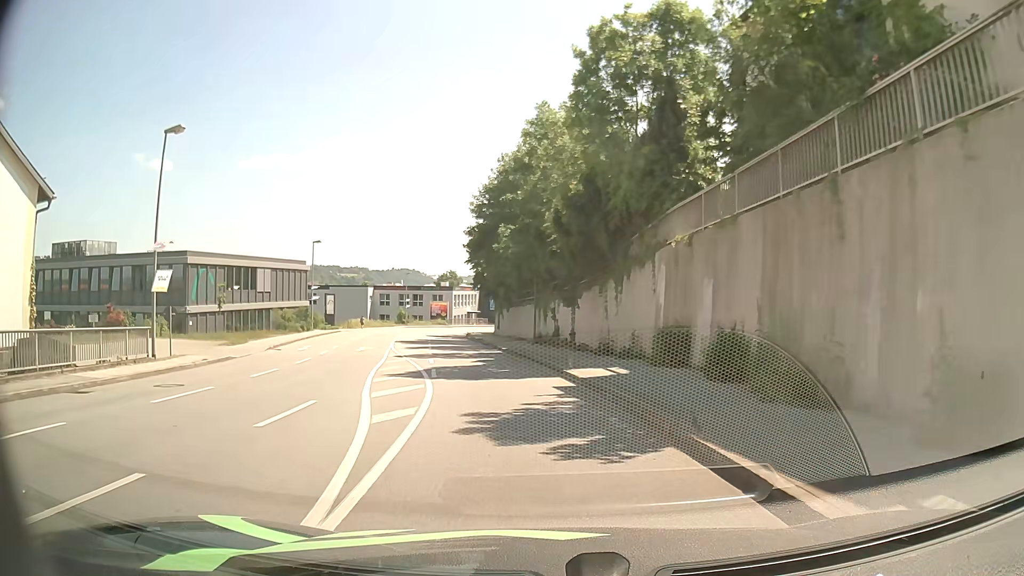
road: tertiary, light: Day
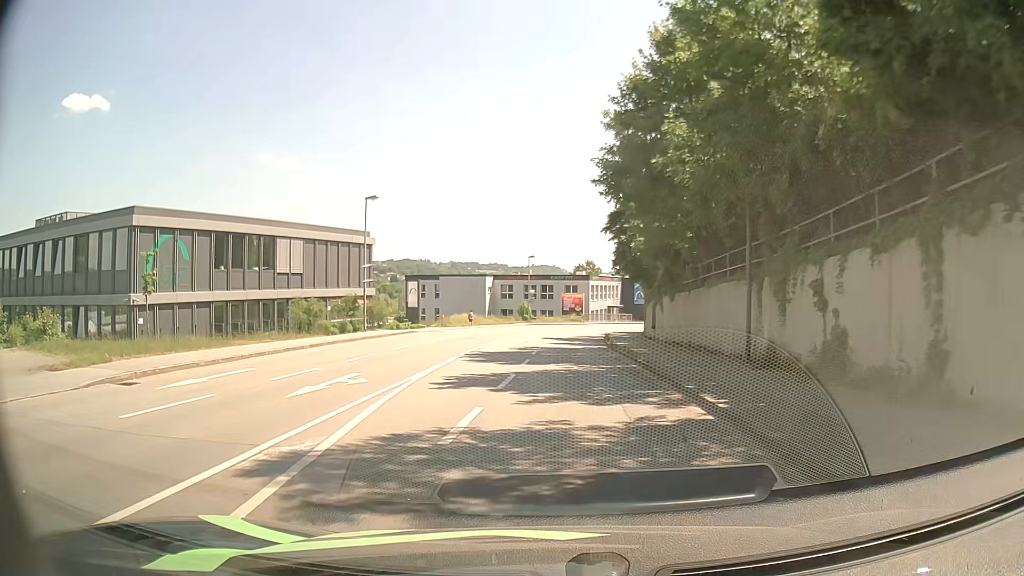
(-2.3, +21.6) m; -13°
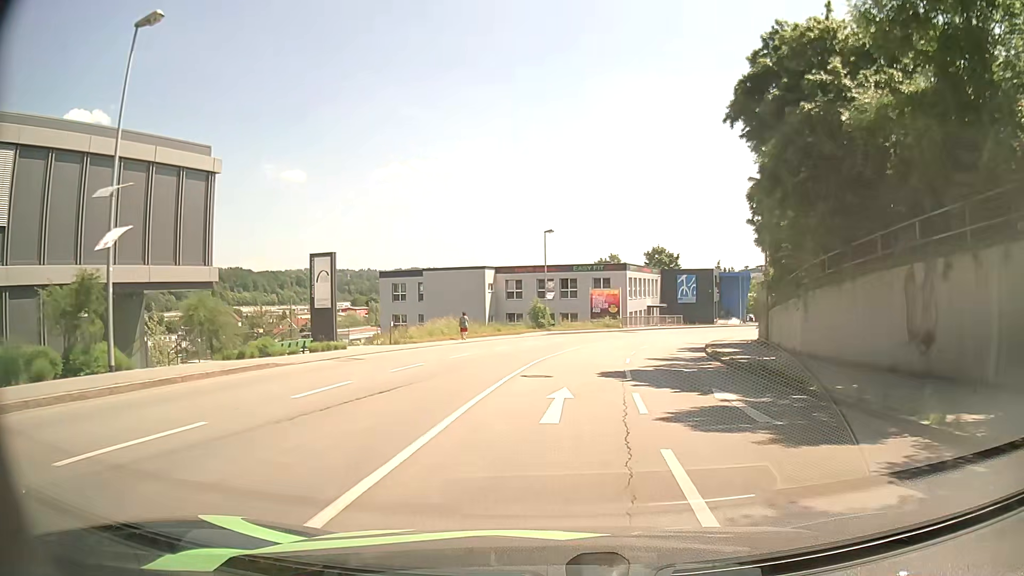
(-1.2, +27.1) m; -1°
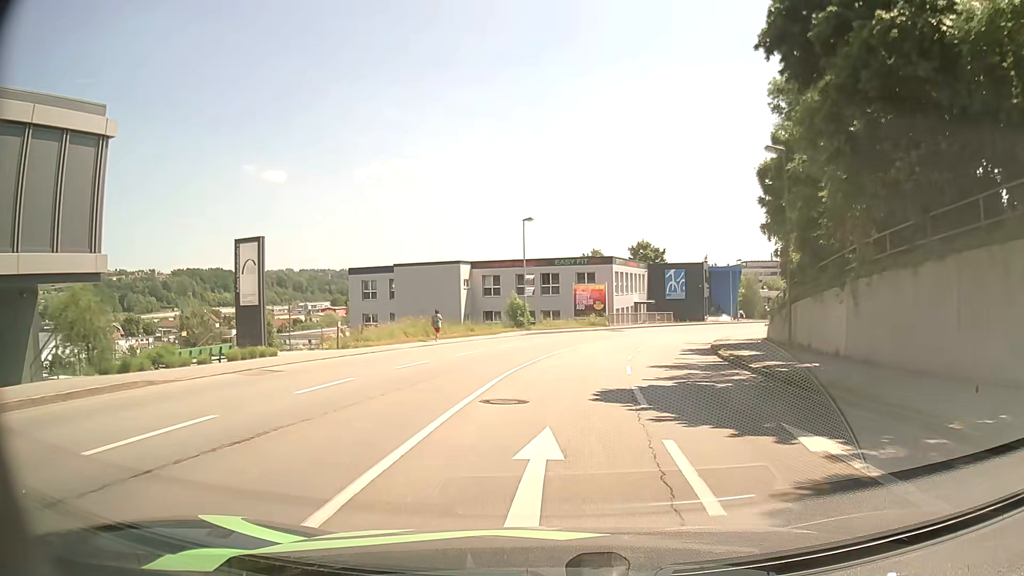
(+0.1, +5.4) m; +2°
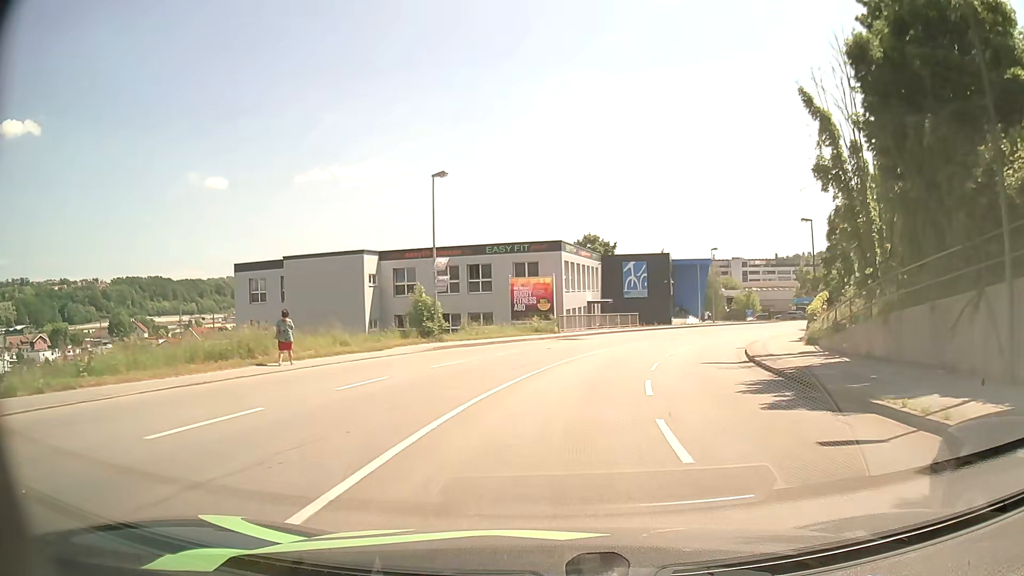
(+0.6, +16.3) m; +4°
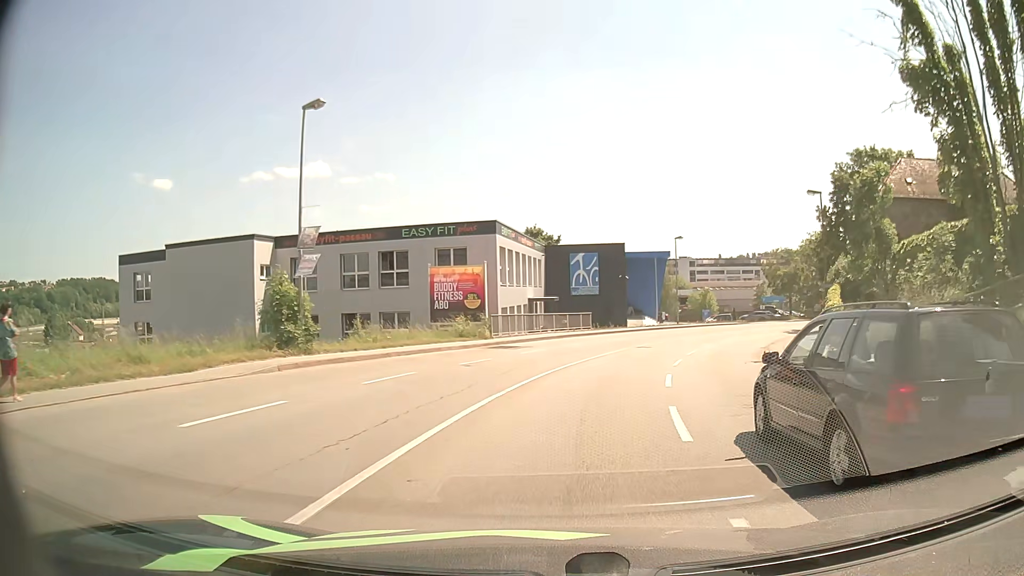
(+0.6, +10.9) m; +6°
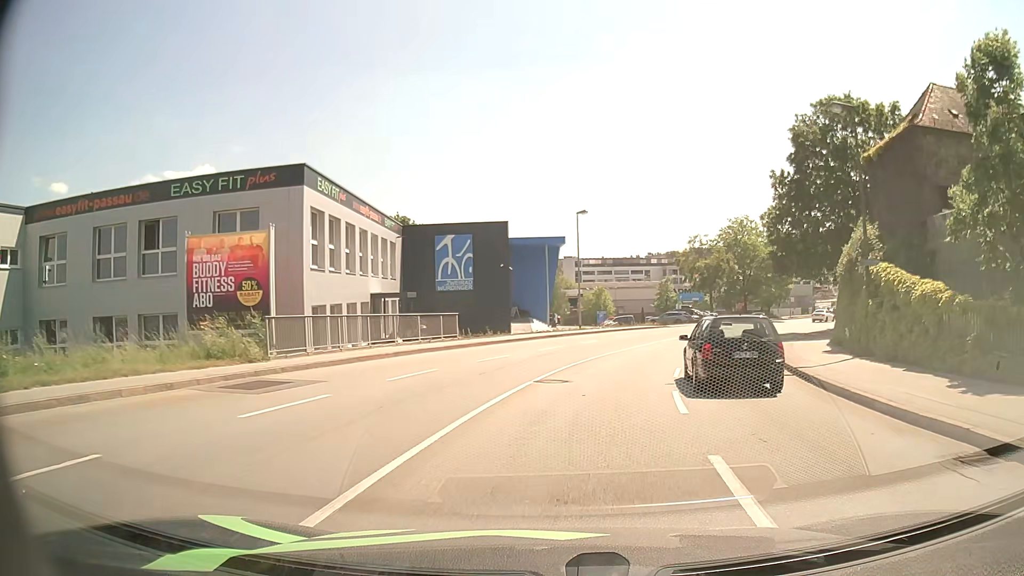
(+1.3, +16.0) m; +10°
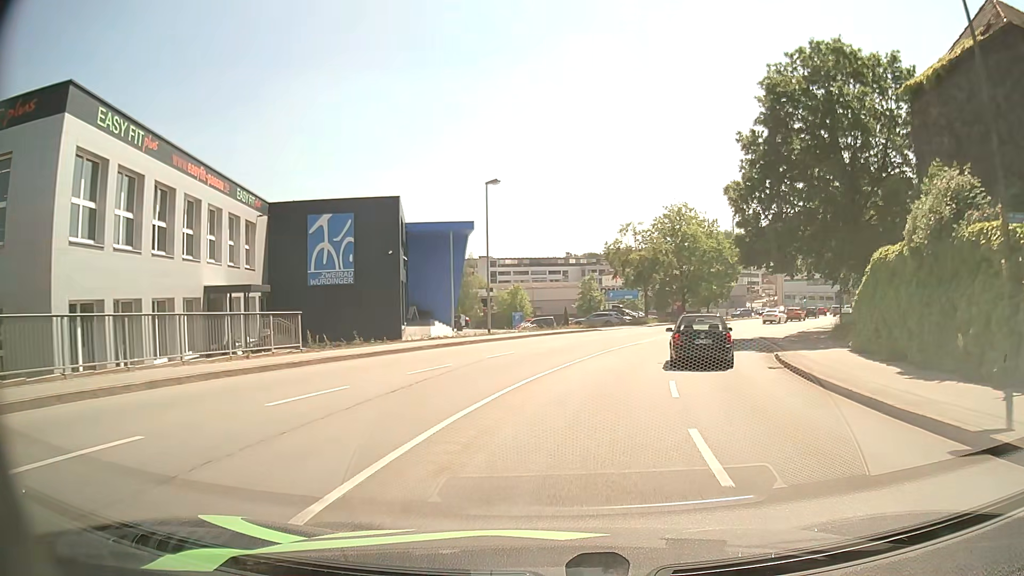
(+0.6, +10.5) m; +7°
(+1, +10) (+2, +20) (+5, +29) (+9, +39) (+13, +48) (+18, +57) (+22, +65) (+28, +74) (+33, +82) (+38, +91) m
